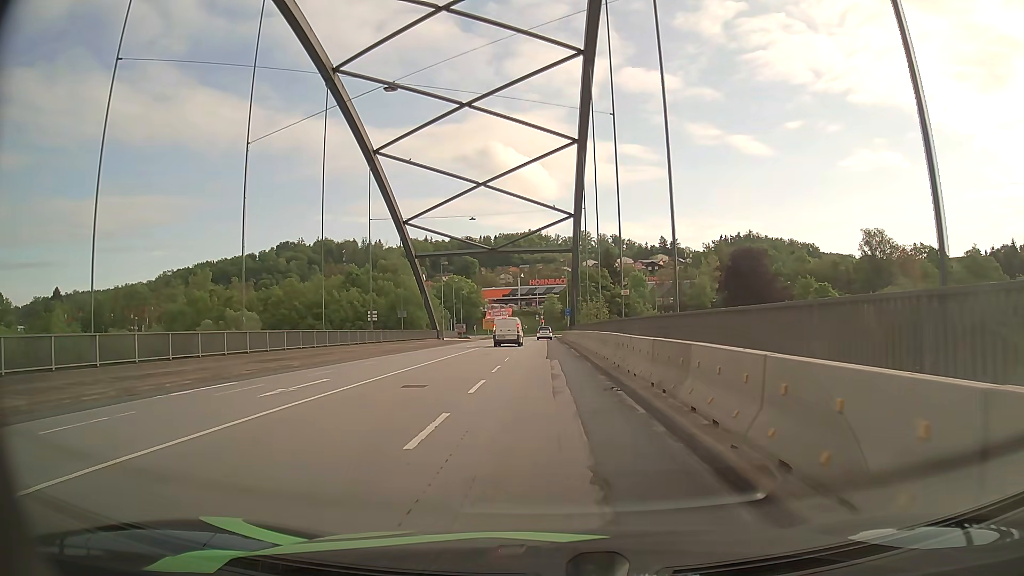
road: primary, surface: asphalt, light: Day
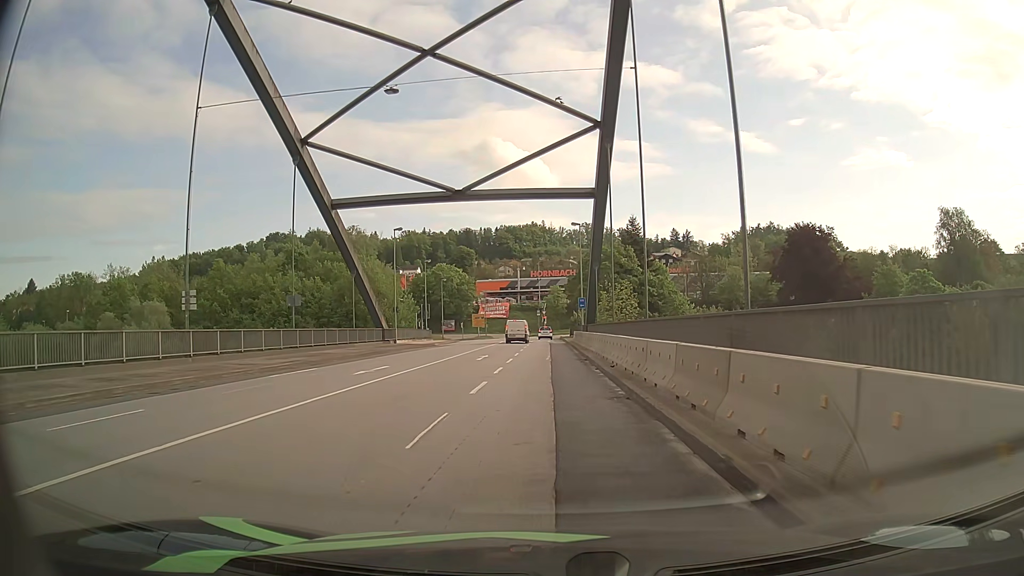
(-0.1, +30.0) m; 0°
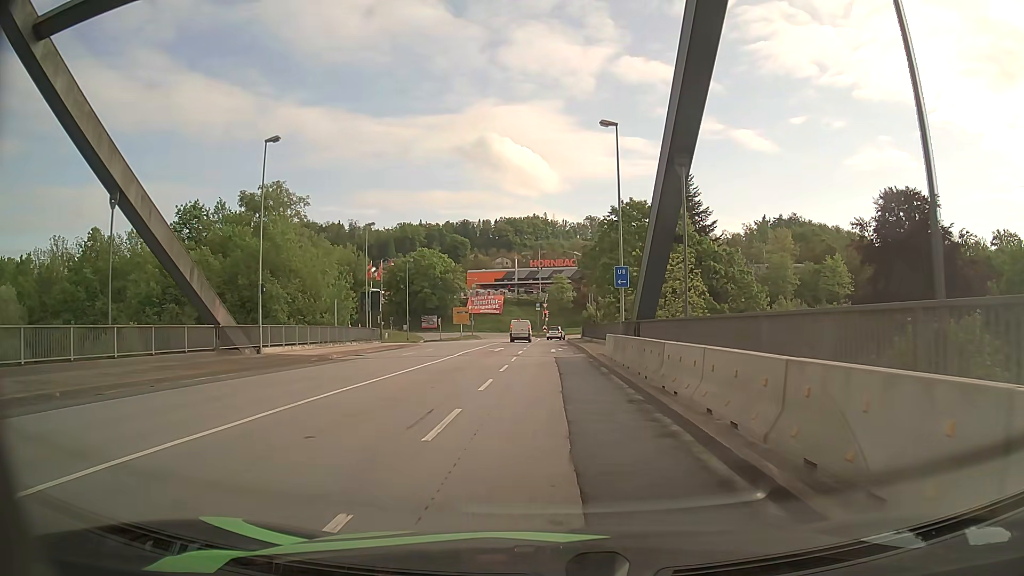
(-0.2, +29.8) m; 0°
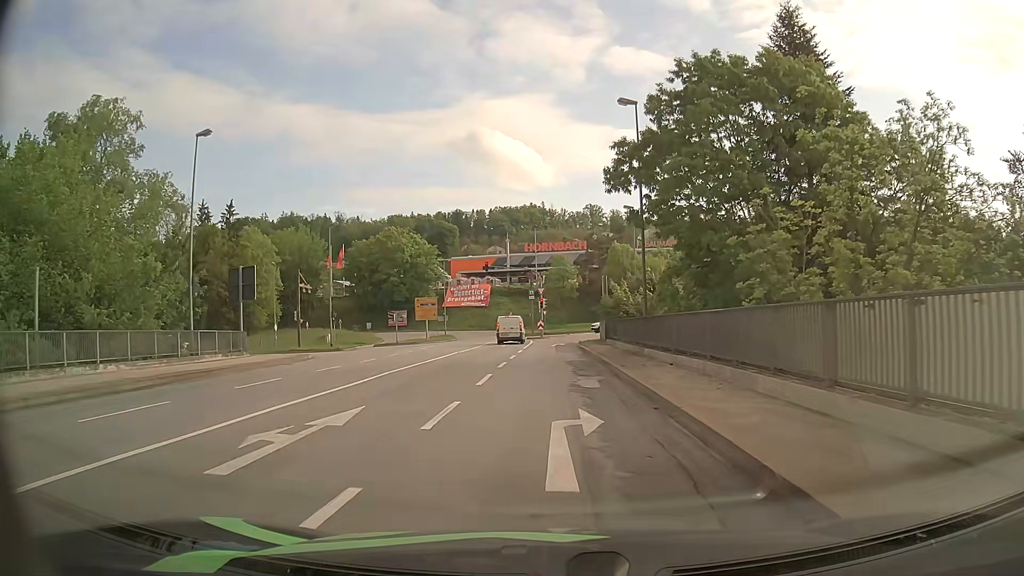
(0.0, +29.5) m; +1°
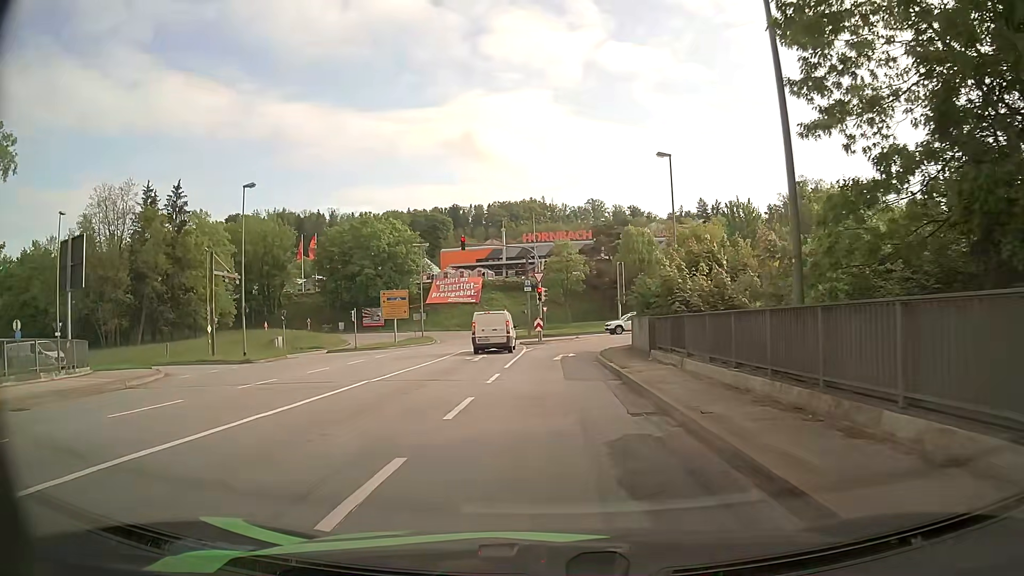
(-0.3, +16.6) m; -1°
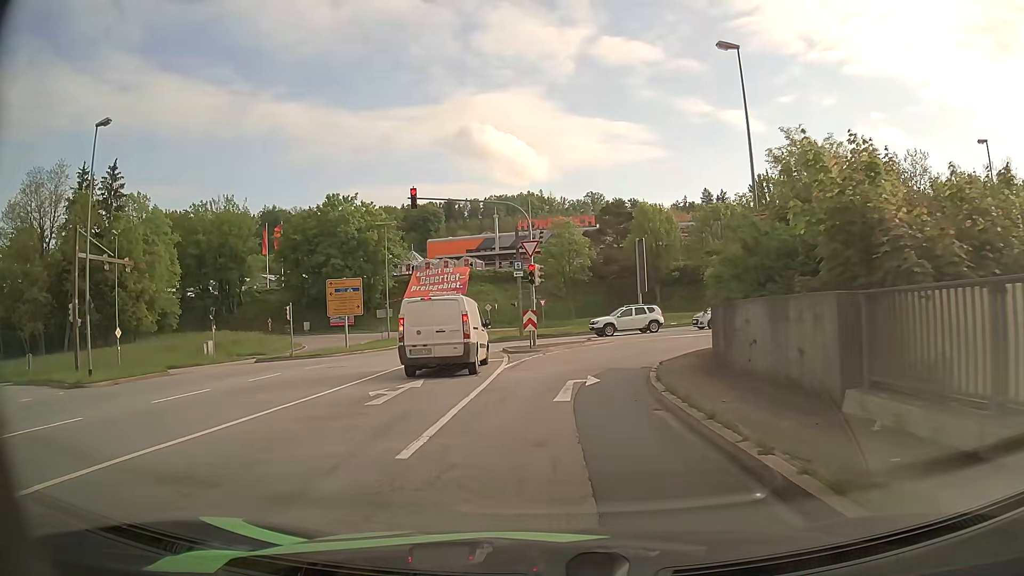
(+0.1, +14.8) m; +1°
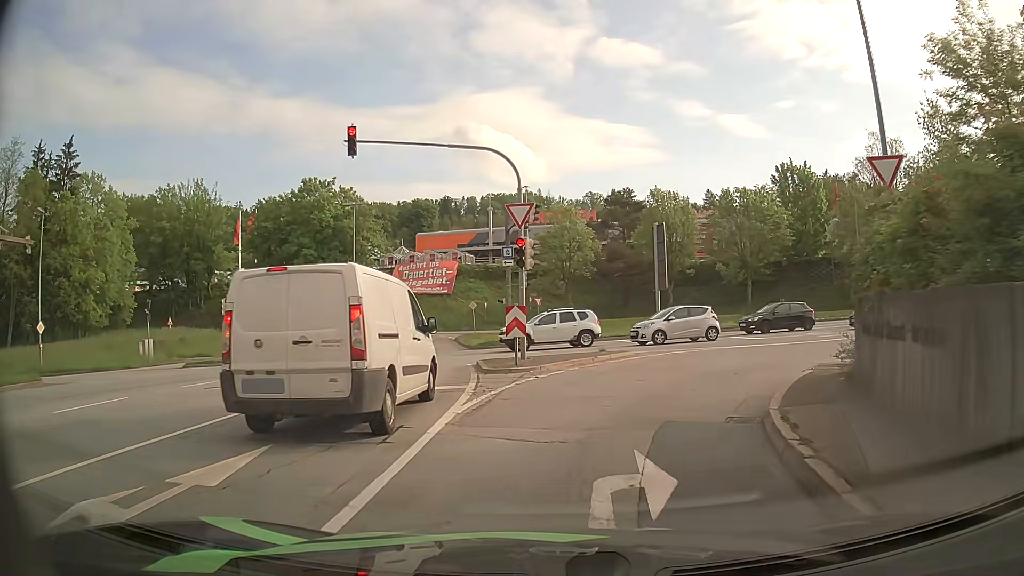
(-0.1, +9.0) m; 0°
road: primary_link
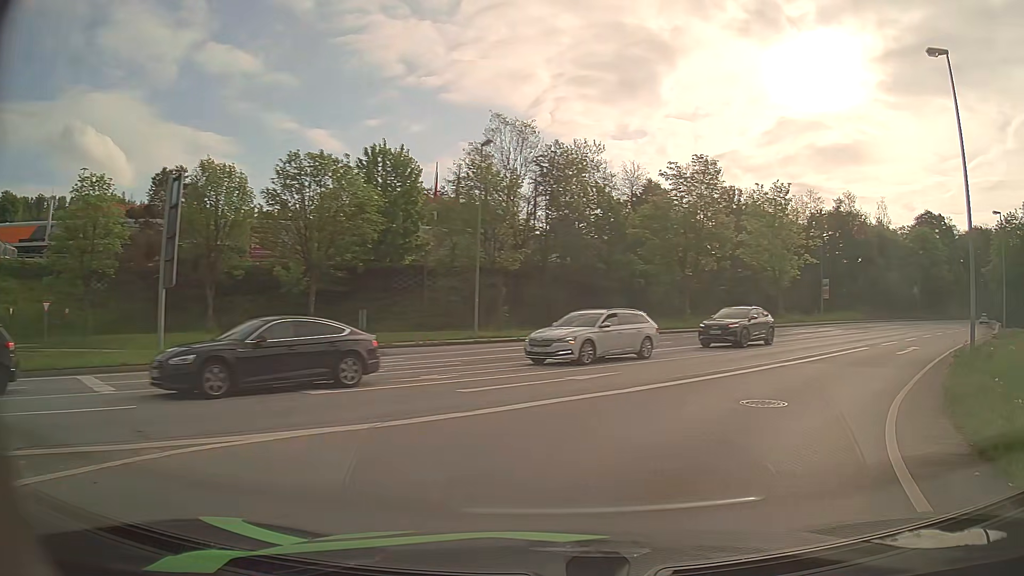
(+3.9, +15.3) m; +37°
(+3, +10) (+8, +18) (+14, +26) (+20, +34) (+26, +42) (+32, +50) (+39, +57) (+45, +65) (+52, +72) (+59, +79) m
